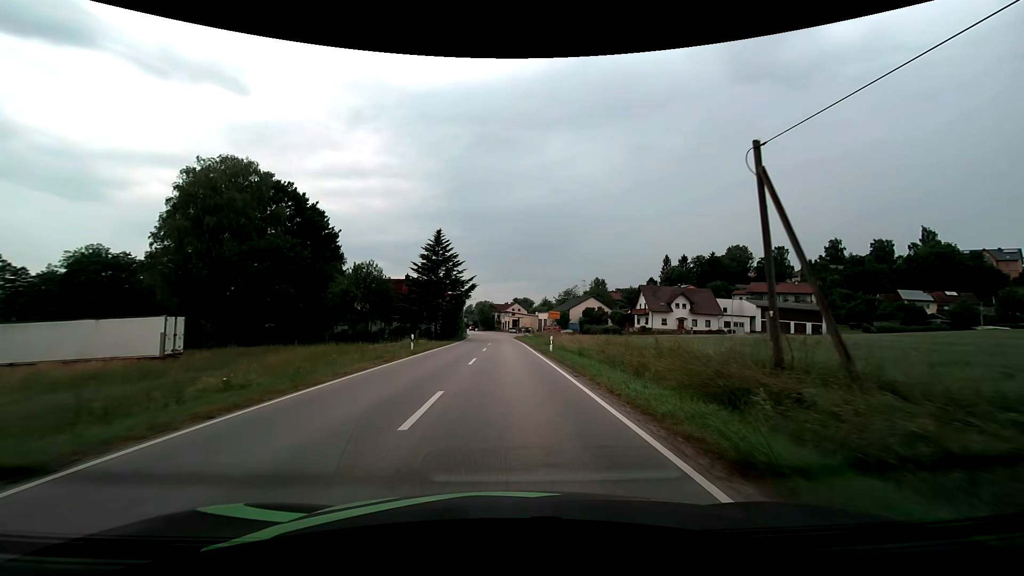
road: secondary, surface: asphalt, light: Day
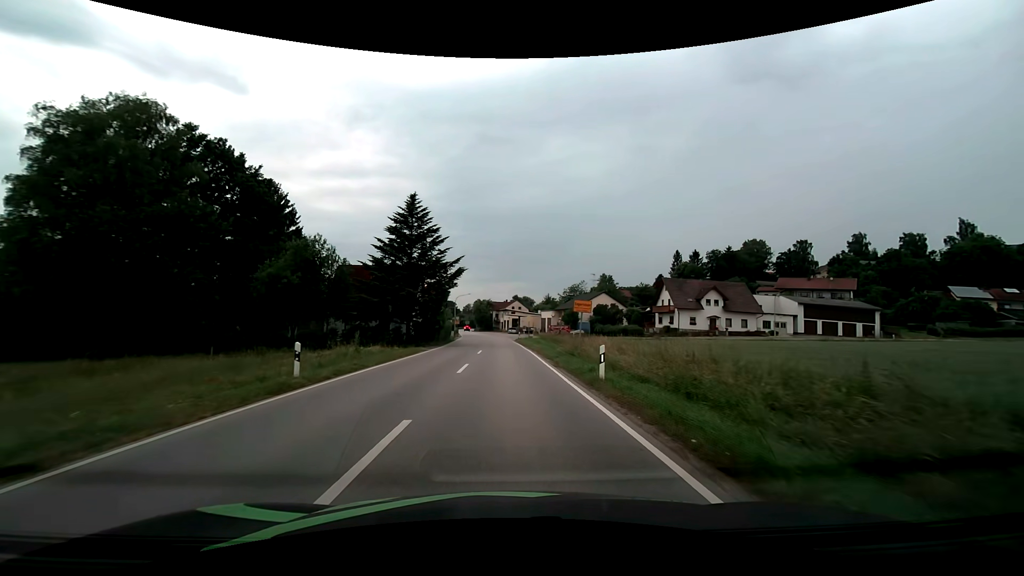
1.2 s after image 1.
(0.0, +15.4) m; 0°
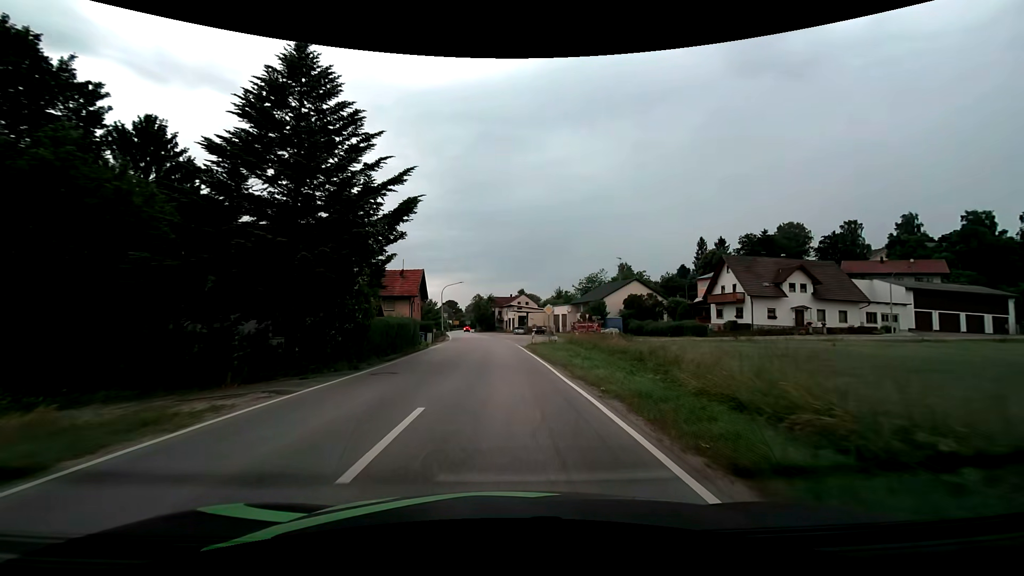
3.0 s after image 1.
(0.0, +23.0) m; 0°
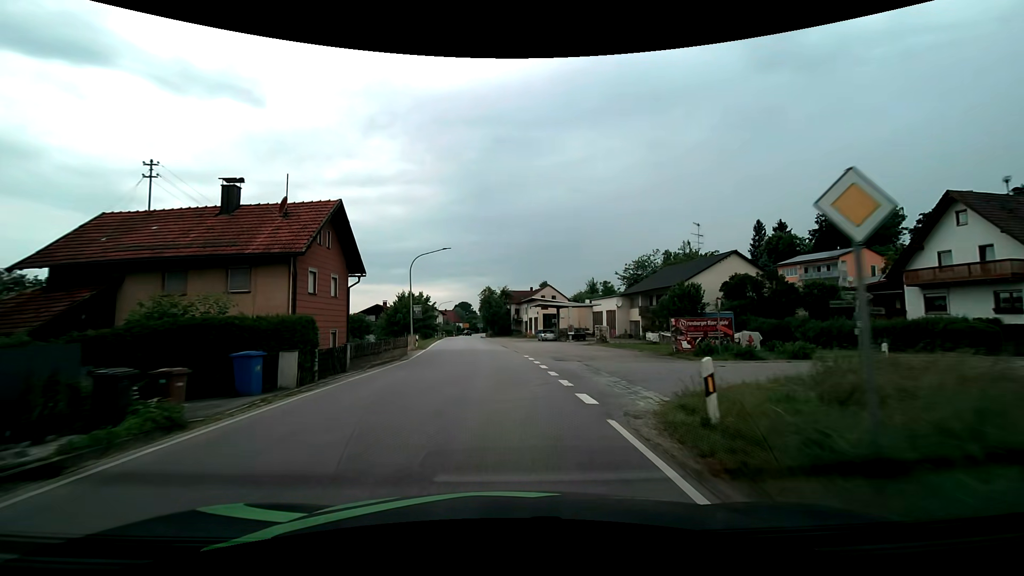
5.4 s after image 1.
(-0.4, +30.5) m; -2°
(0, +10) (0, +20) (-1, +30) (-2, +40) (-3, +50) (-3, +60) (-4, +70) (-5, +80) (-6, +90) (-7, +100) m
